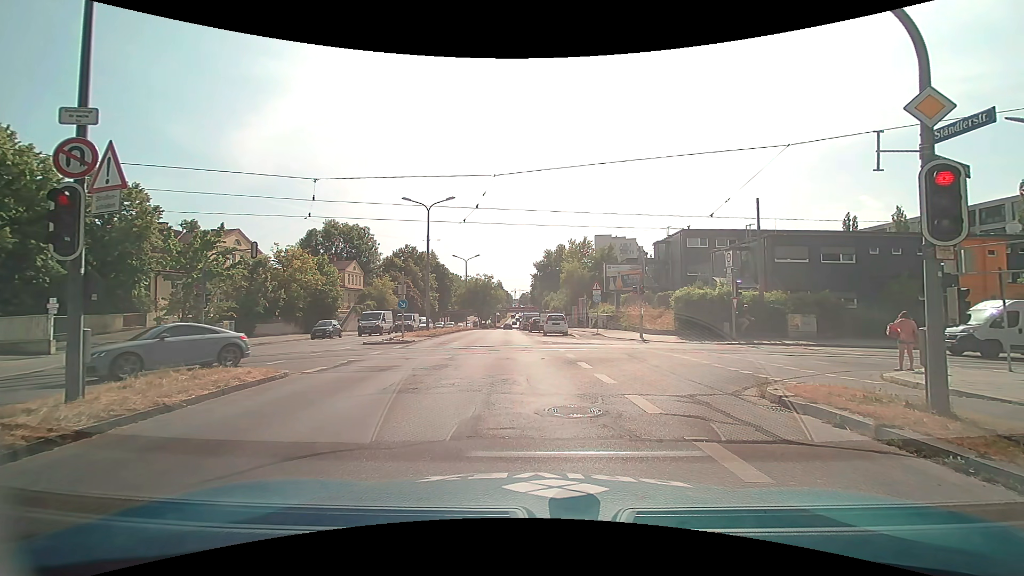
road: secondary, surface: asphalt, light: Day
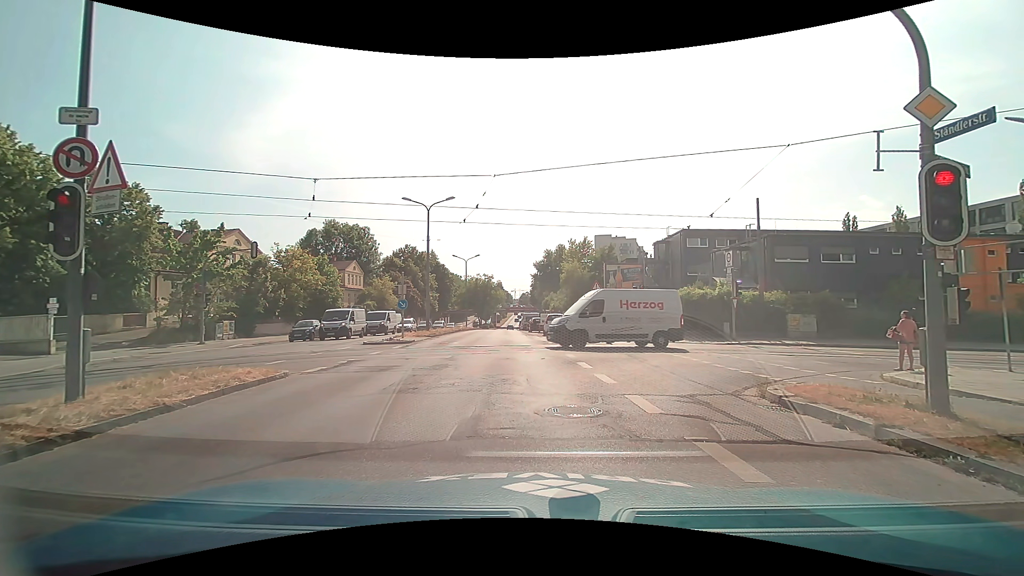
(0.0, 0.0) m; 0°
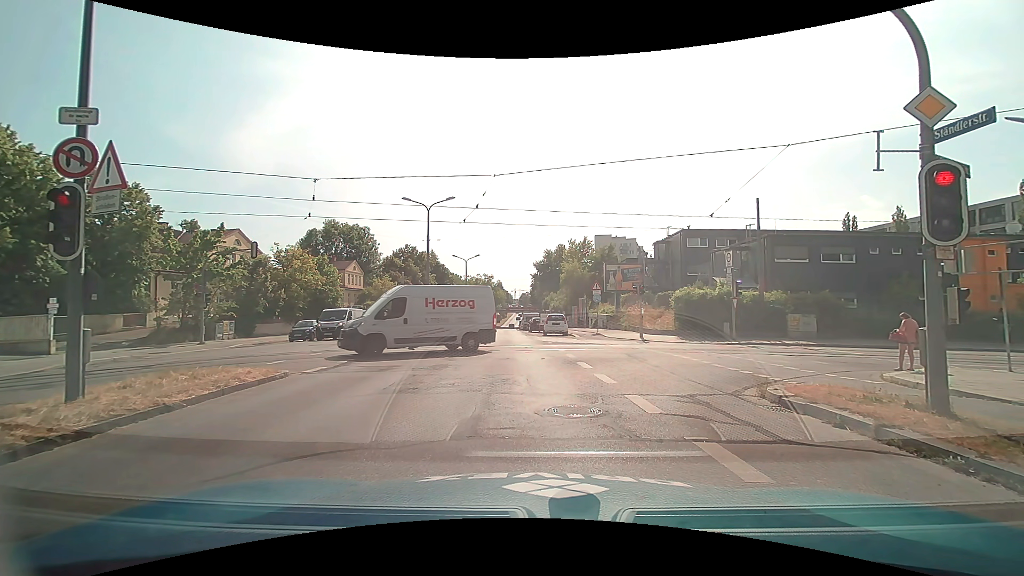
(0.0, 0.0) m; 0°
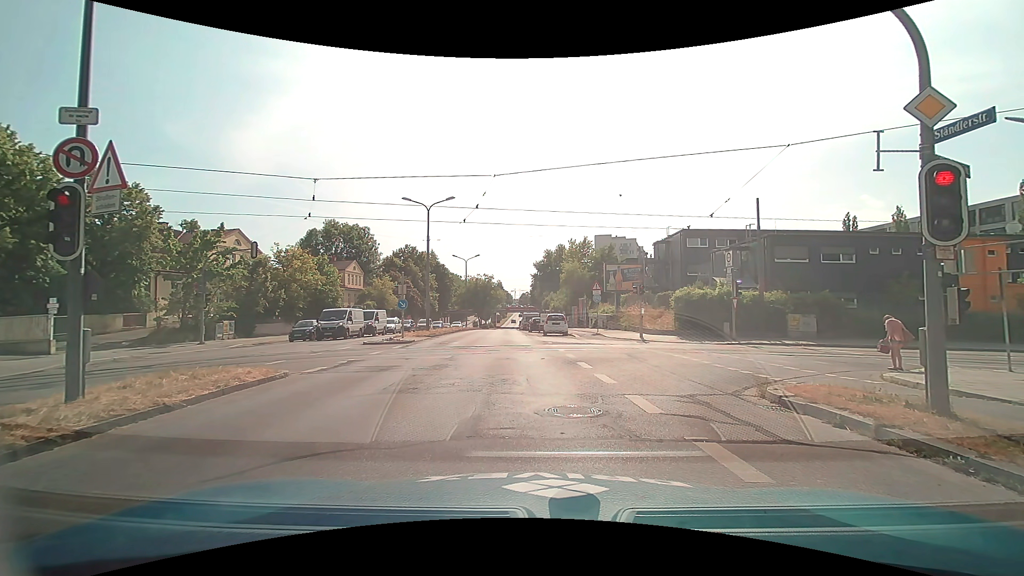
(0.0, 0.0) m; 0°
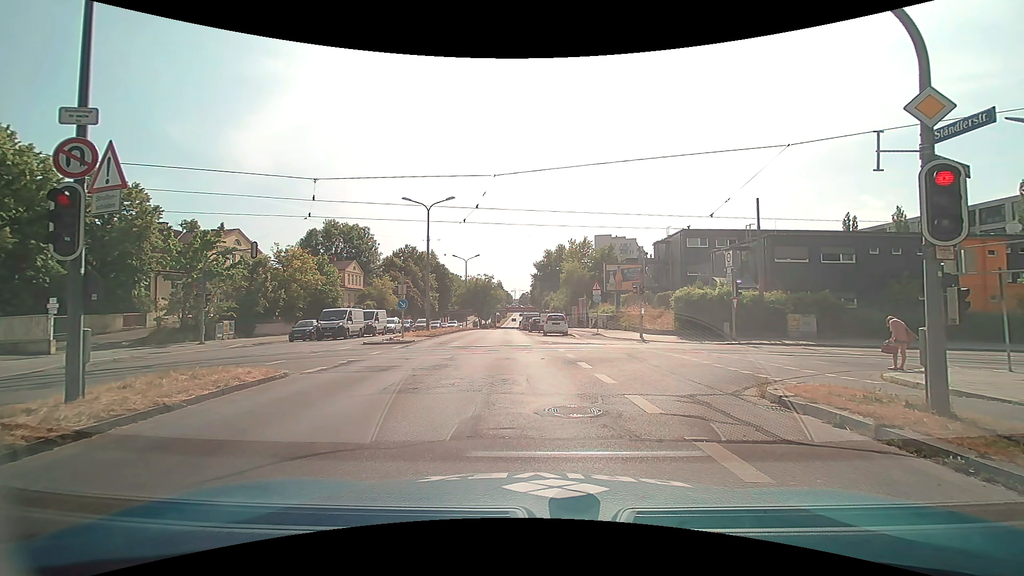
(0.0, 0.0) m; 0°
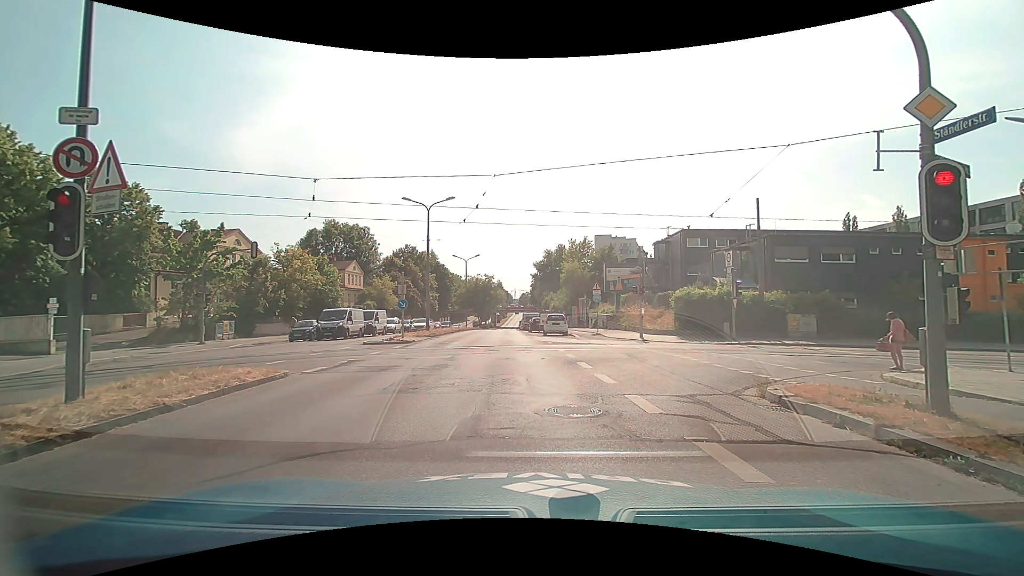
(0.0, 0.0) m; 0°
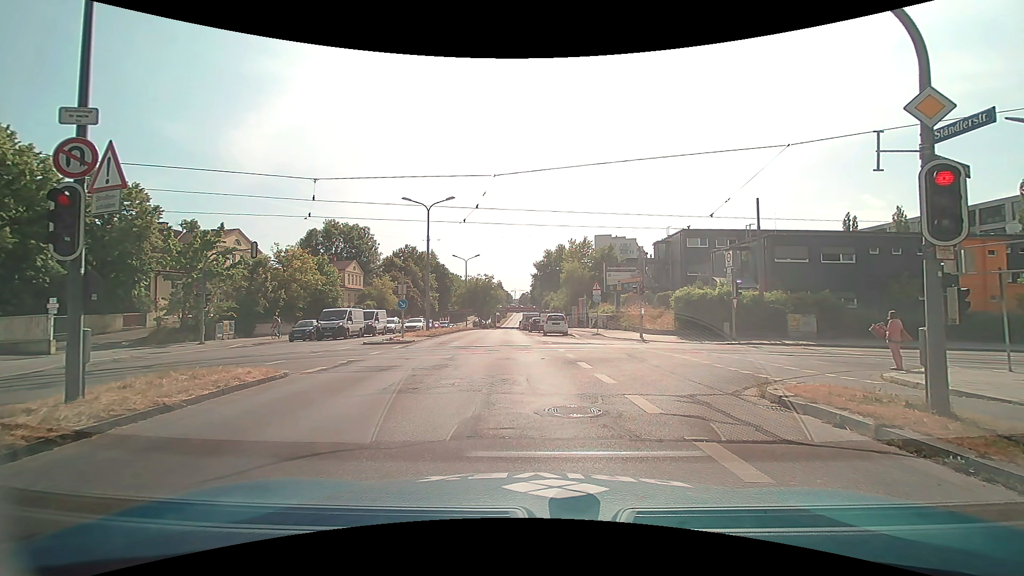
(0.0, 0.0) m; 0°
